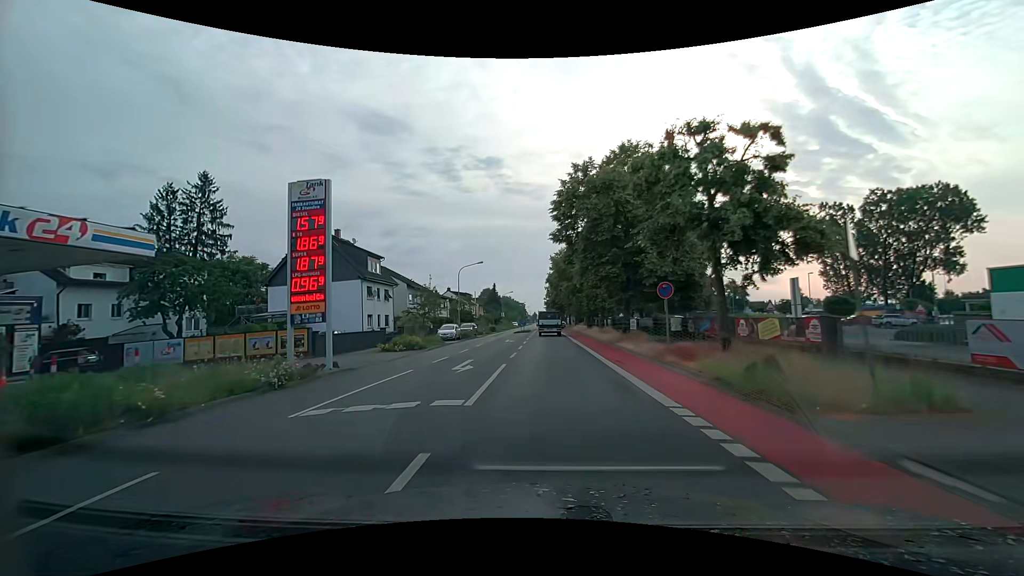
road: tertiary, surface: asphalt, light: Day
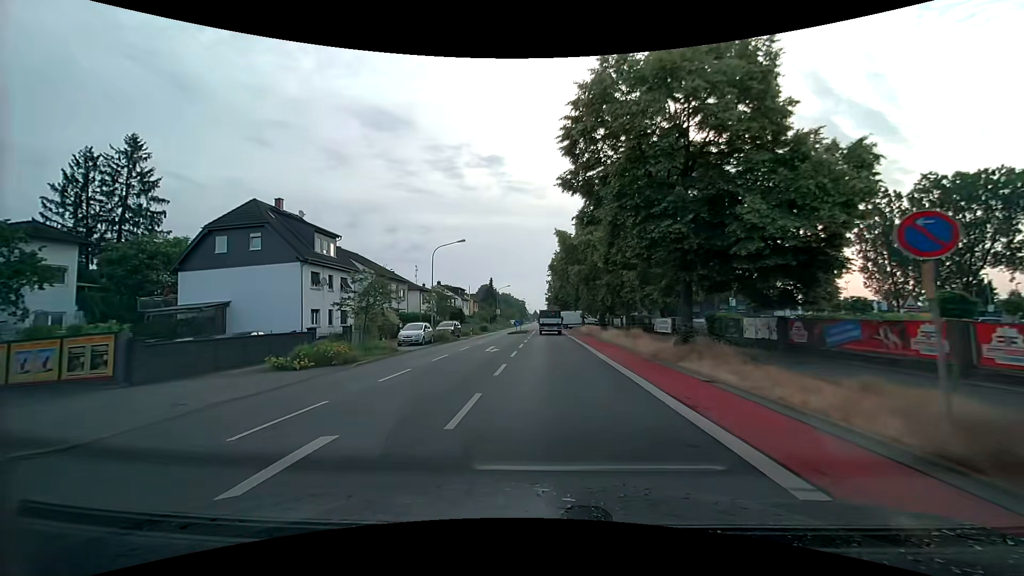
(0.0, +12.4) m; 0°
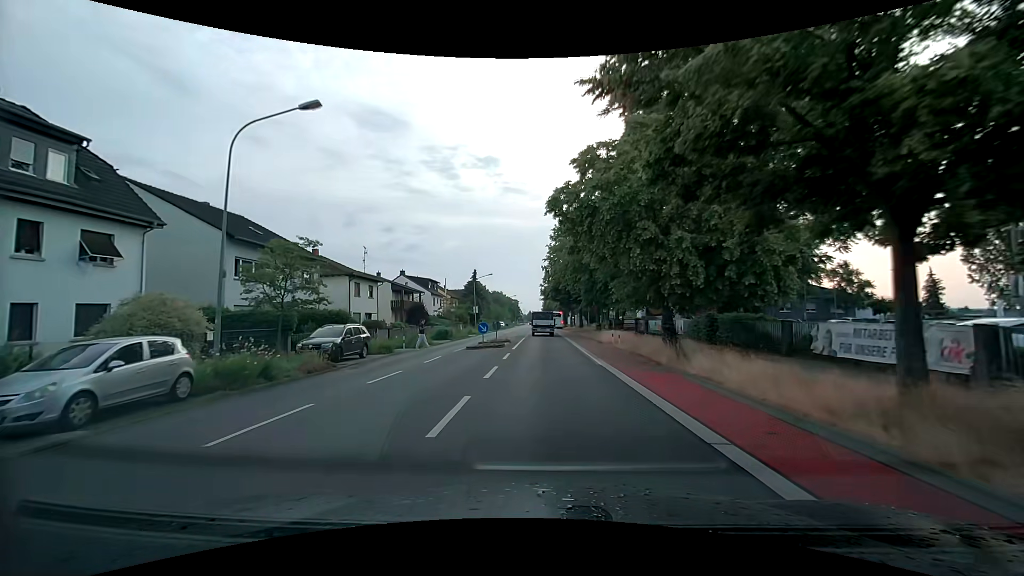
(+0.2, +24.1) m; +1°
